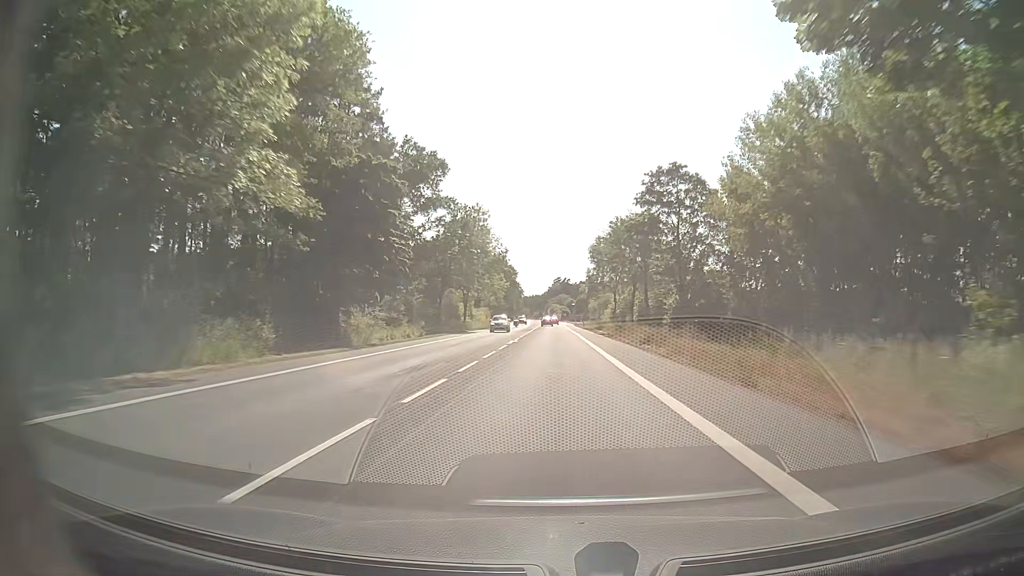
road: secondary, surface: asphalt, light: Day
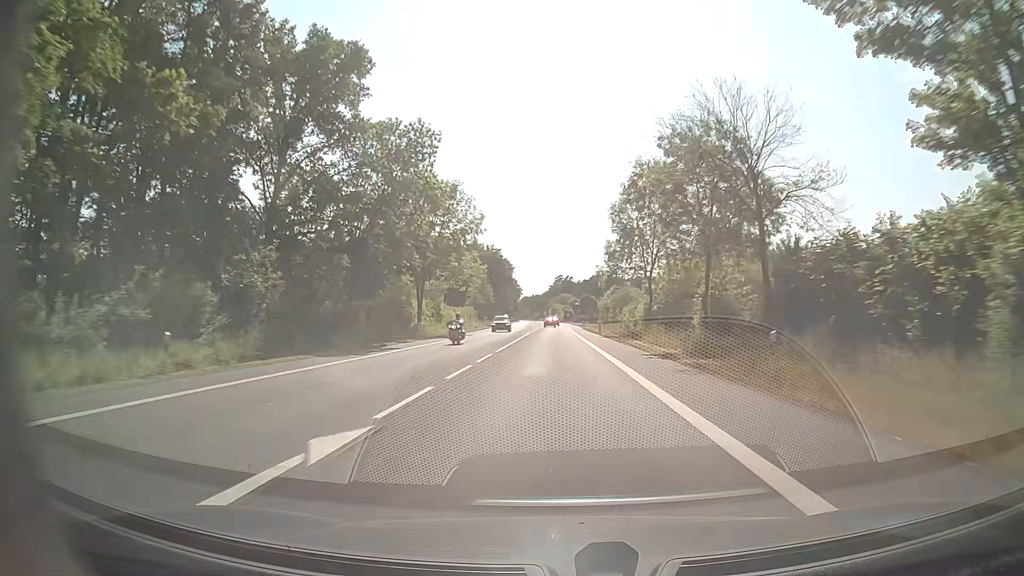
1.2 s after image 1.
(-0.1, +31.7) m; 0°
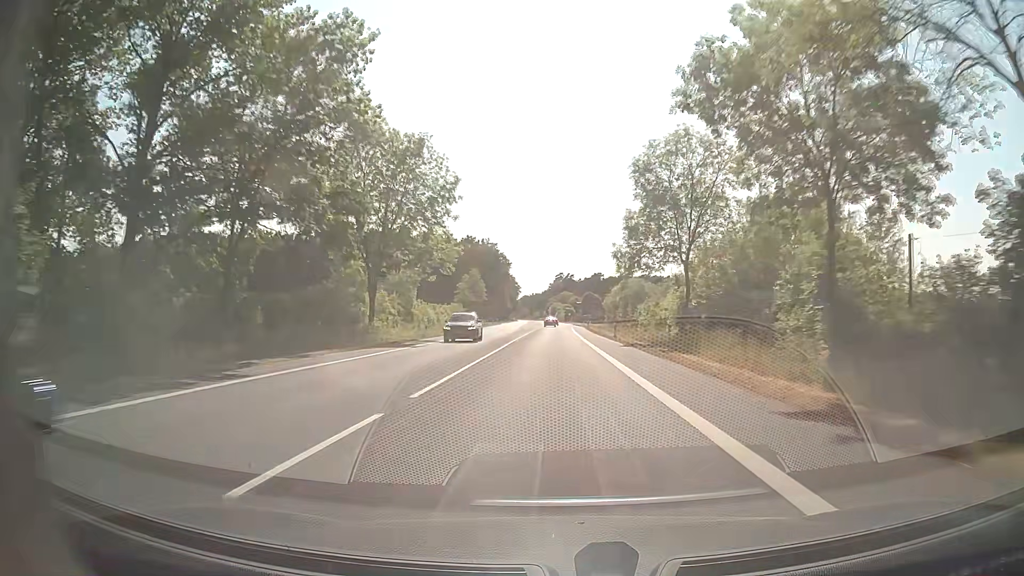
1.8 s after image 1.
(0.0, +15.8) m; 0°
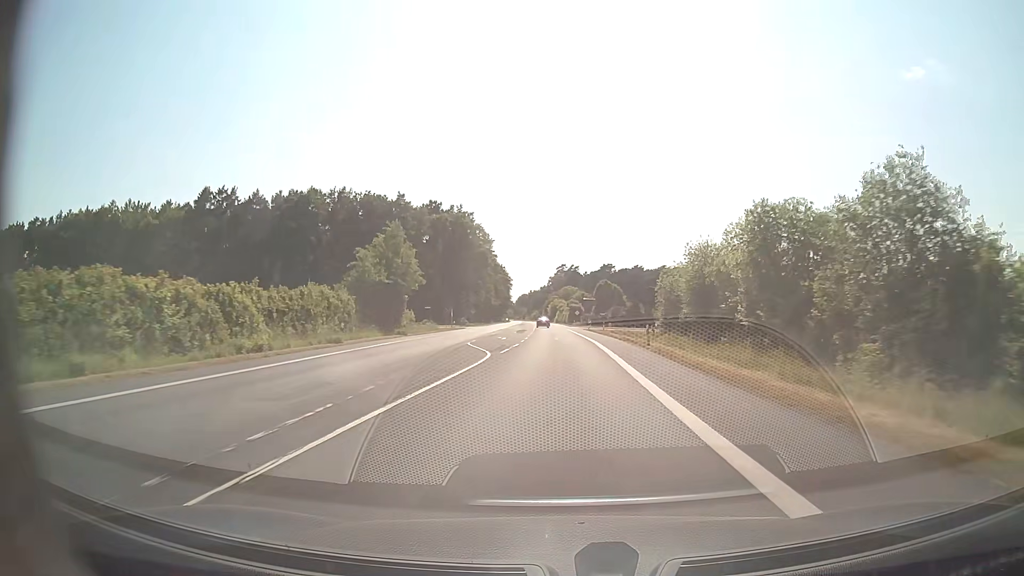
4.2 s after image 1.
(0.0, +63.4) m; 0°
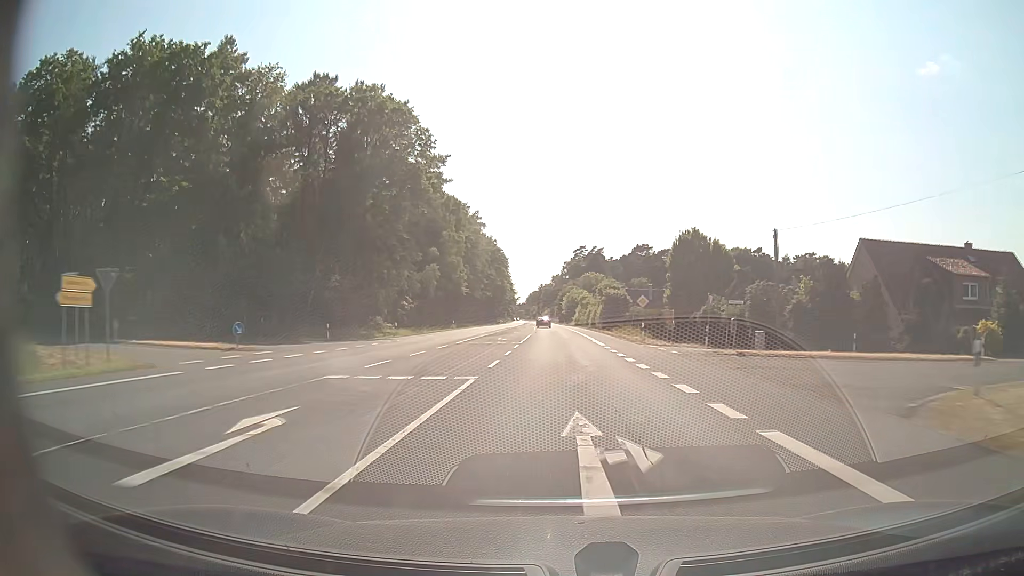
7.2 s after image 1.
(-0.9, +79.1) m; -1°
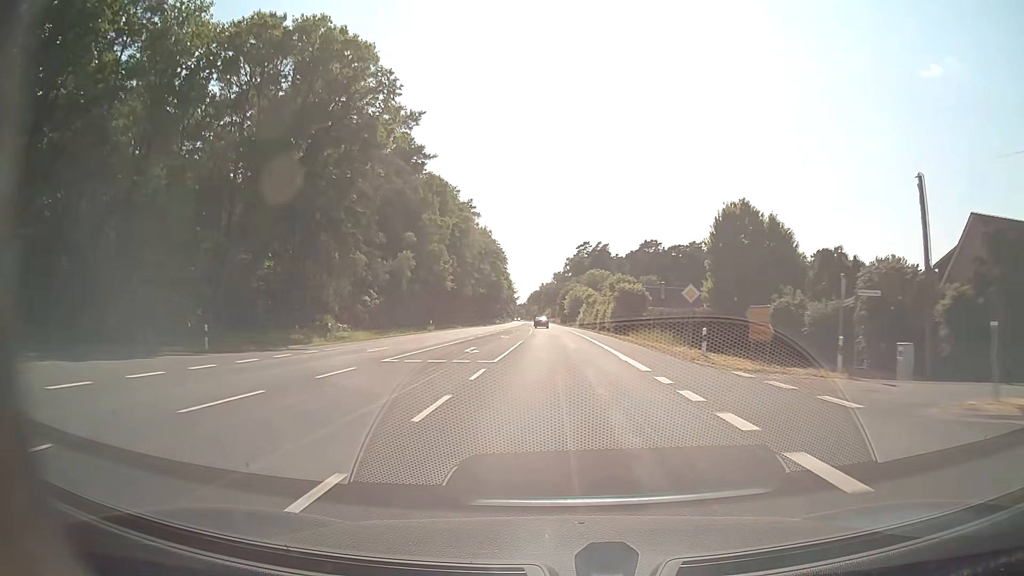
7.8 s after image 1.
(0.0, +15.8) m; 0°
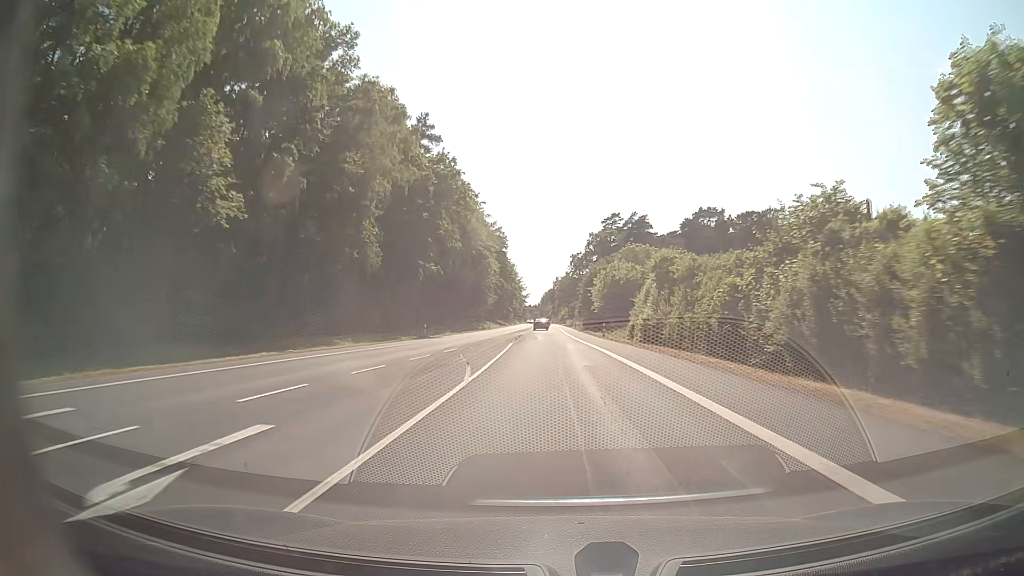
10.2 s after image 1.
(-0.4, +63.2) m; -1°
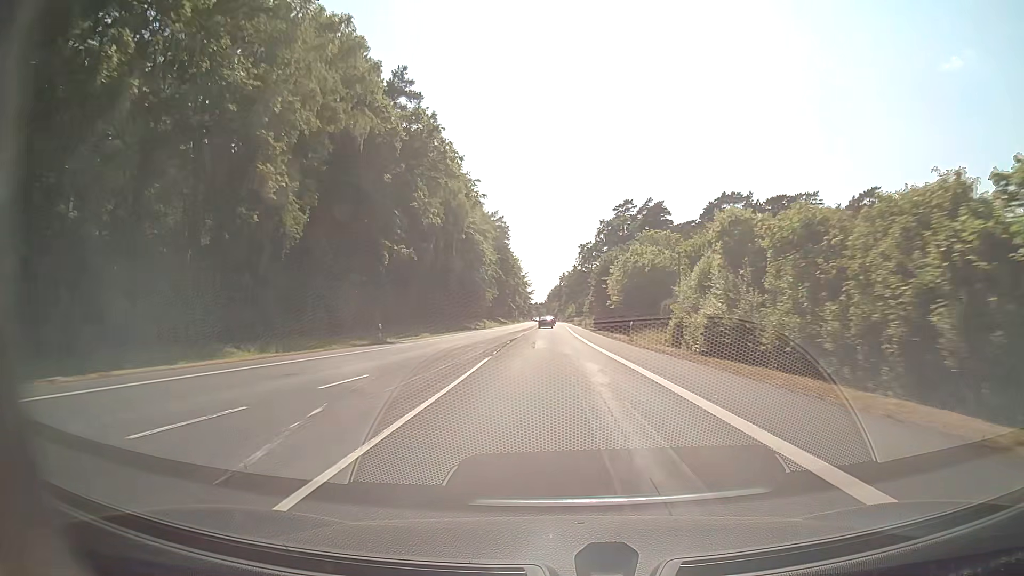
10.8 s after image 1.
(-0.1, +15.8) m; -1°
(0, +10) (0, +20) (0, +30) (0, +40) (0, +50) (0, +60) (-1, +70) (-1, +80) (-1, +90) (-1, +100) m
